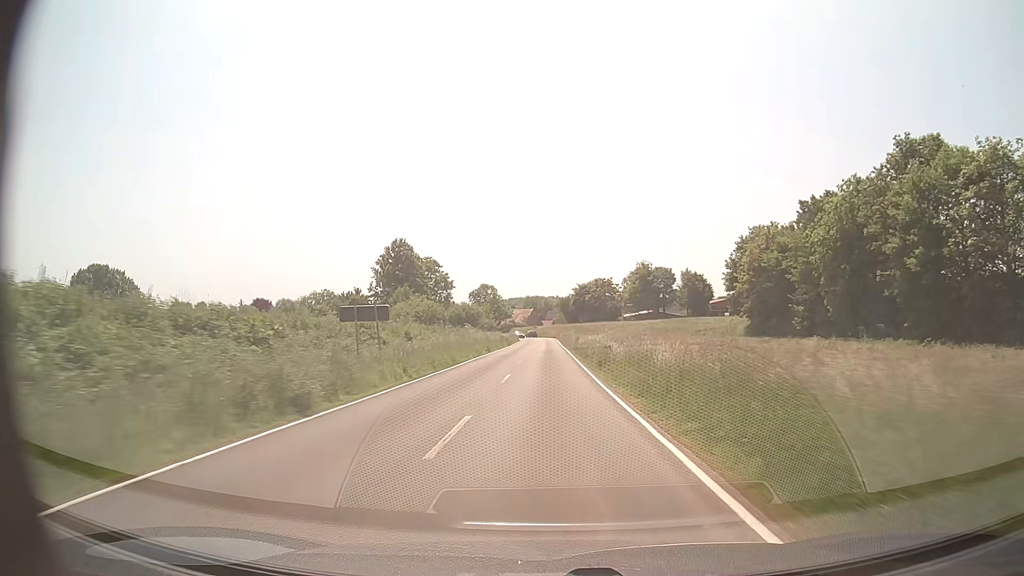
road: secondary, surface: asphalt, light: Day
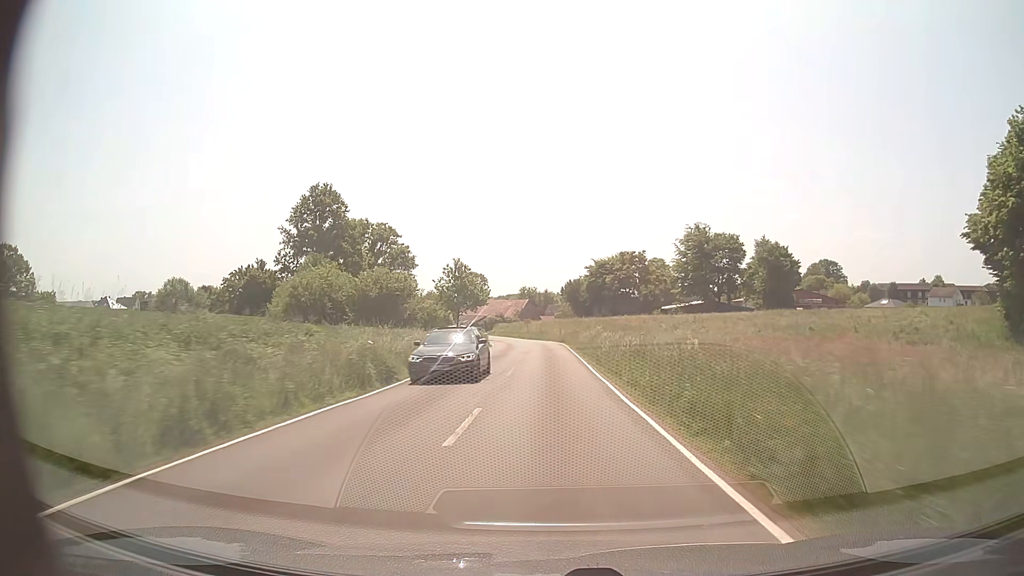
(+0.3, +59.0) m; 0°
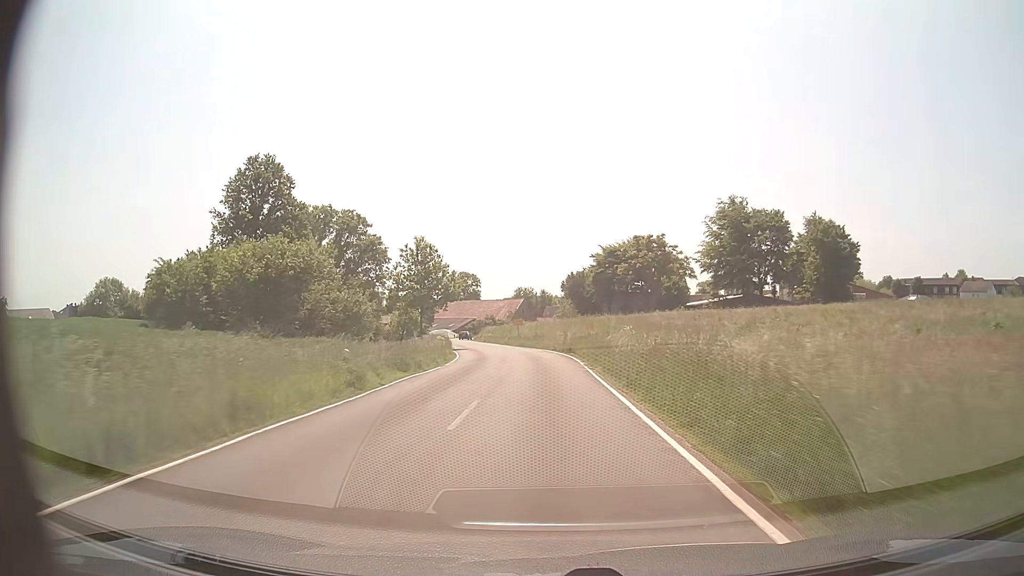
(+0.1, +22.6) m; 0°
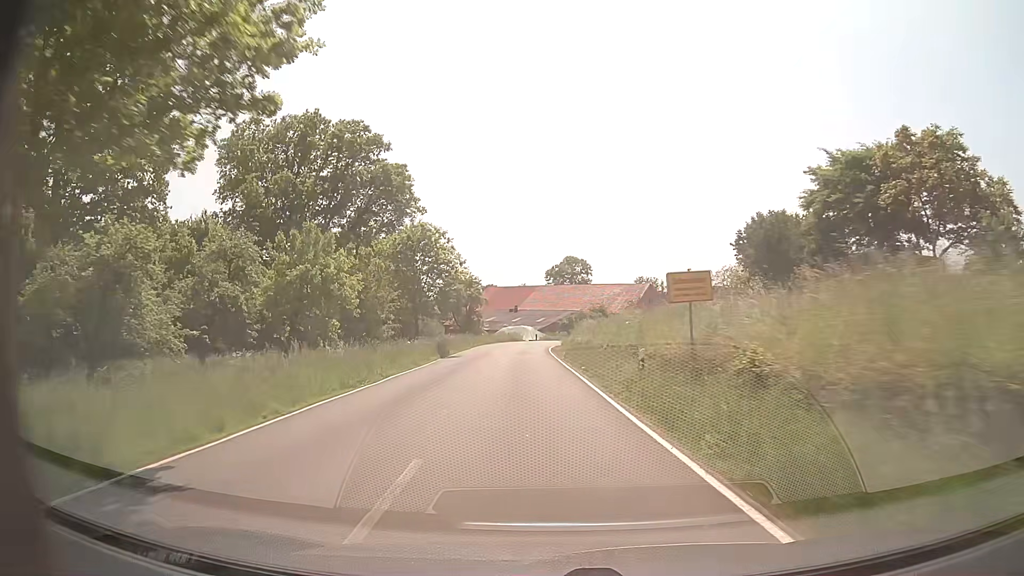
(-3.3, +53.7) m; -10°
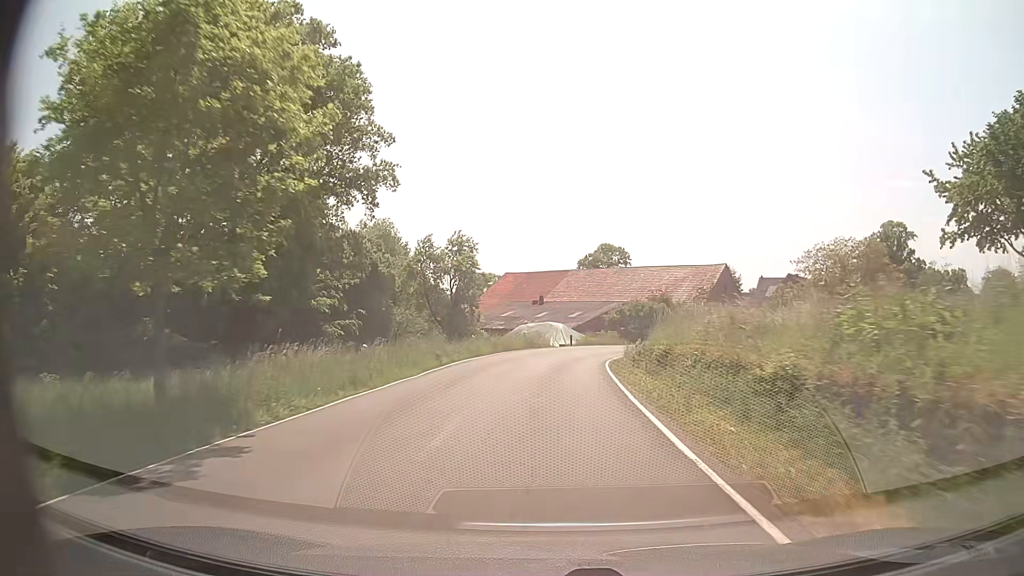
(-0.9, +29.1) m; -3°
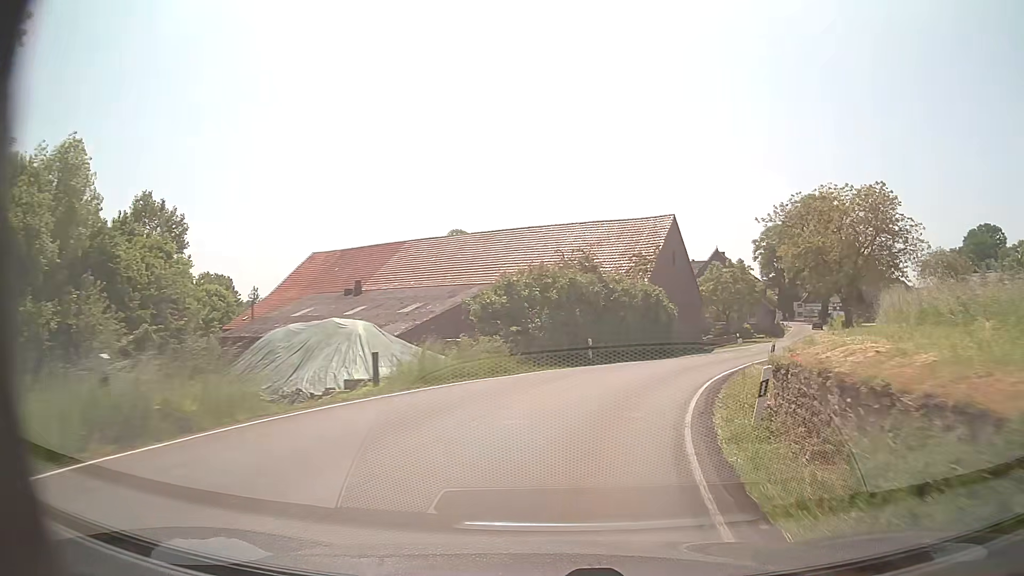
(+2.0, +33.1) m; +12°
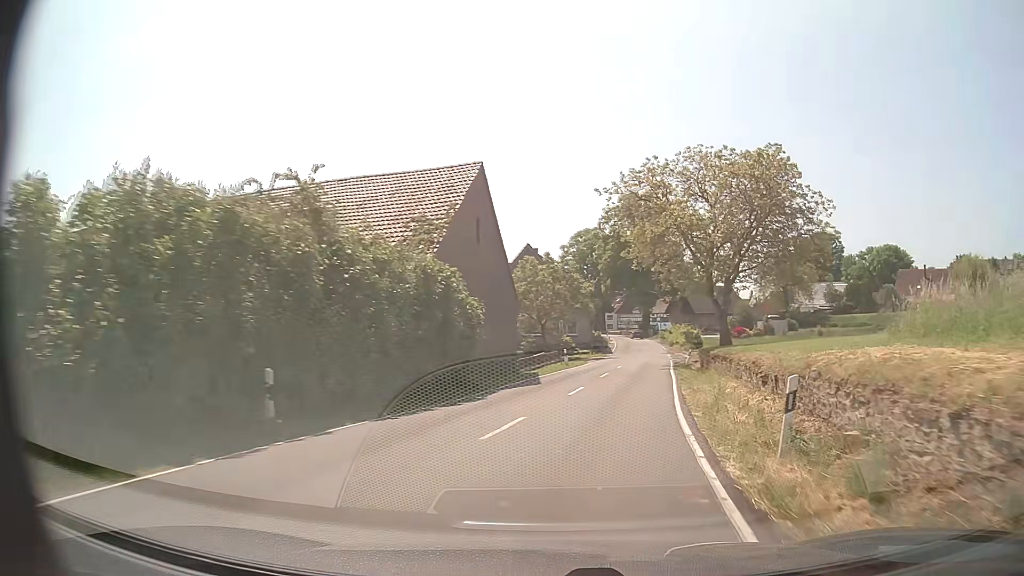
(+2.5, +16.7) m; +17°
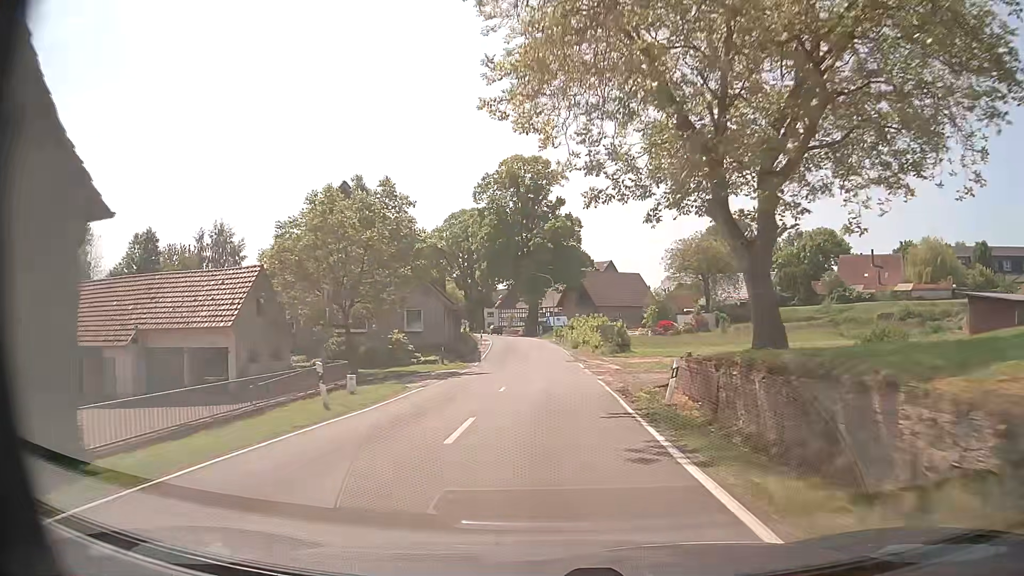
(+3.6, +26.9) m; +10°
(0, +10) (0, +20) (0, +30) (0, +40) (0, +50) (-1, +60) (-2, +70) (-3, +80) (-4, +90) (-6, +100) m
